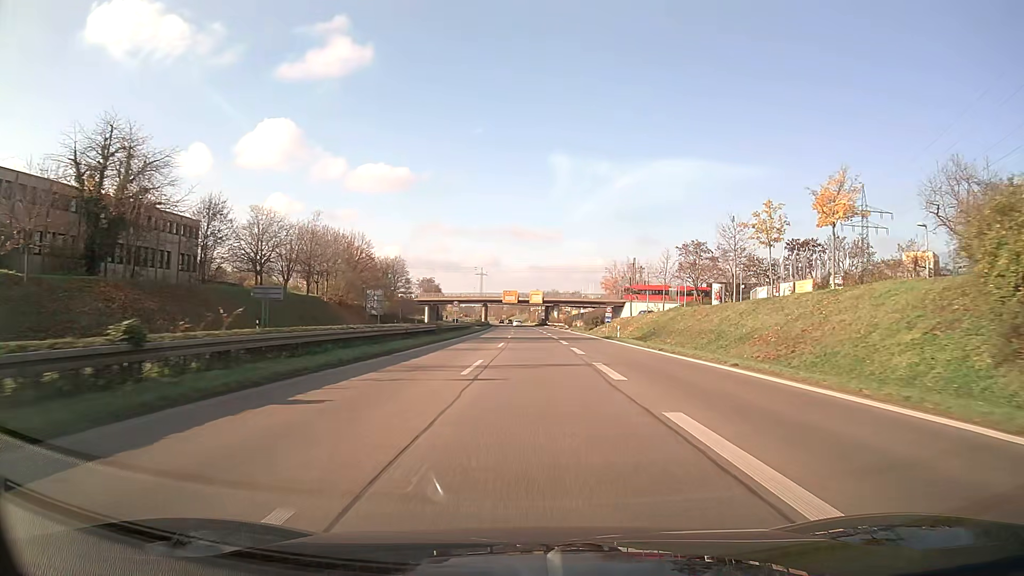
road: trunk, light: Day
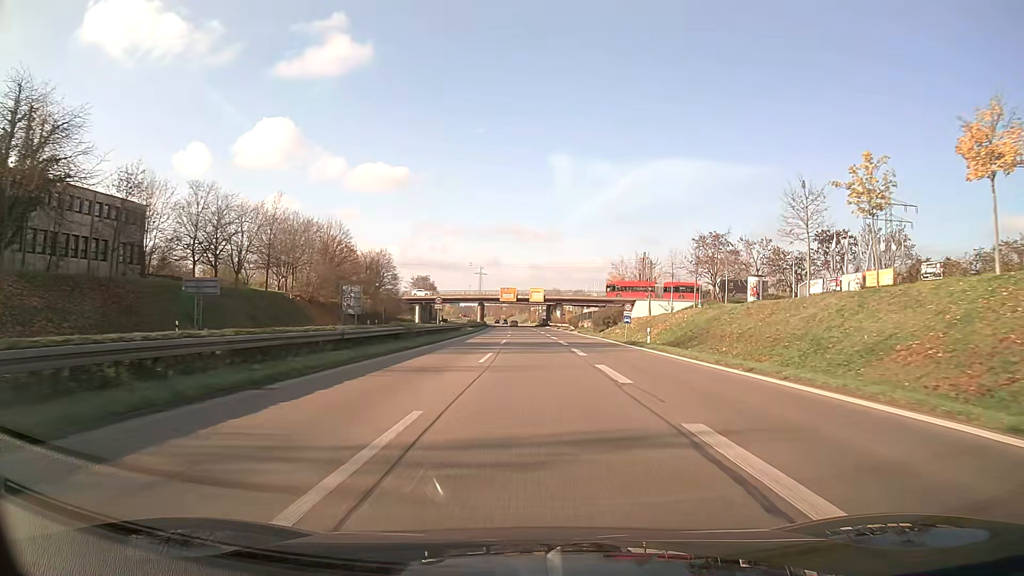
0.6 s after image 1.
(0.0, +12.9) m; 0°
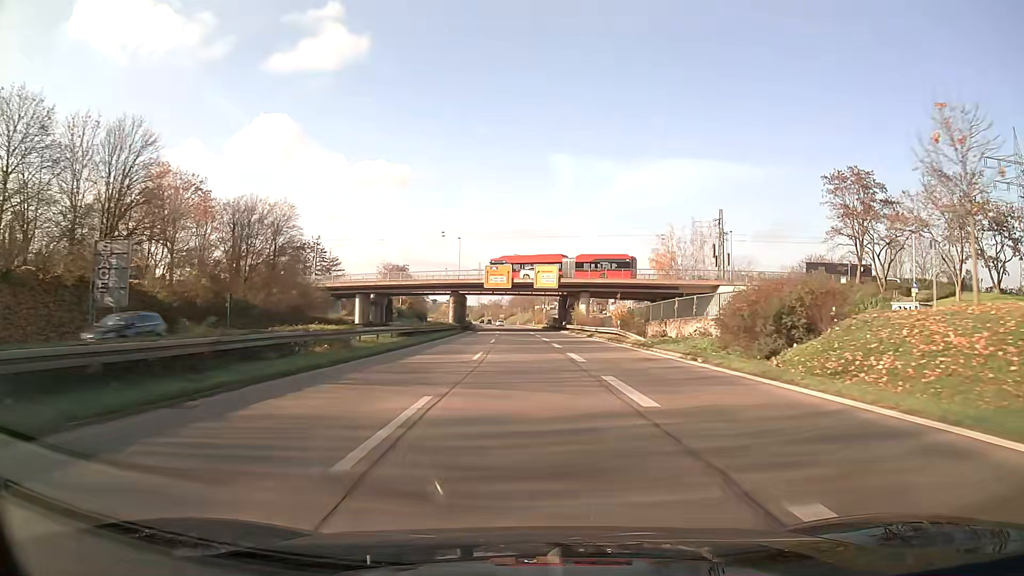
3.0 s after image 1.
(-0.1, +52.4) m; 0°
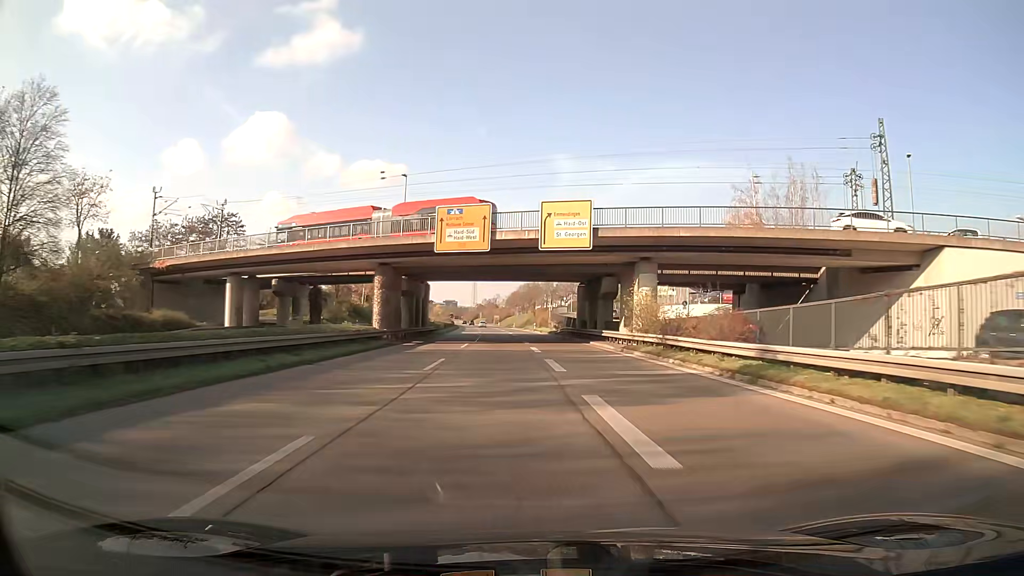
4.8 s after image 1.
(0.0, +40.6) m; 0°
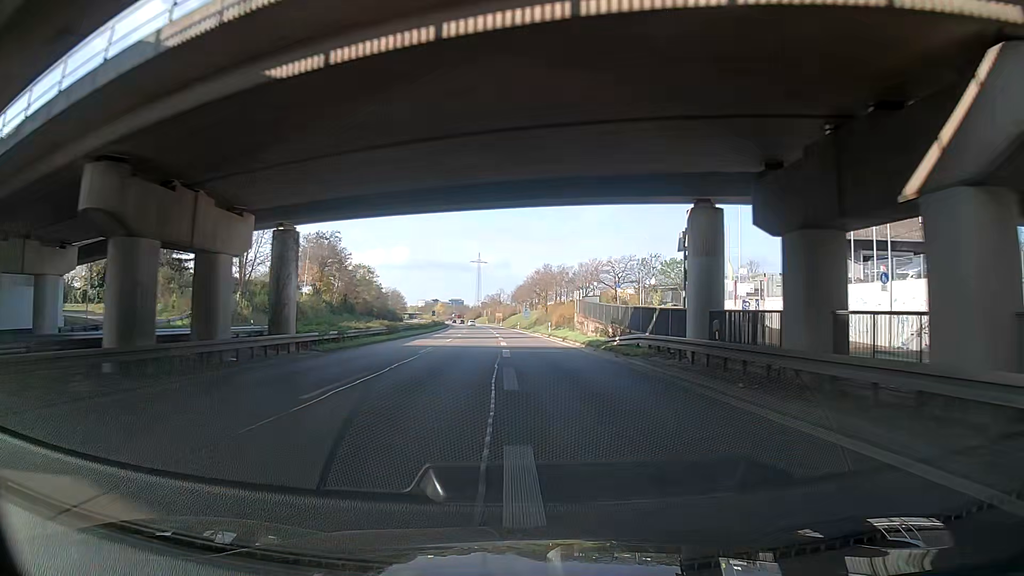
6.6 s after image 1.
(-0.4, +41.4) m; -1°
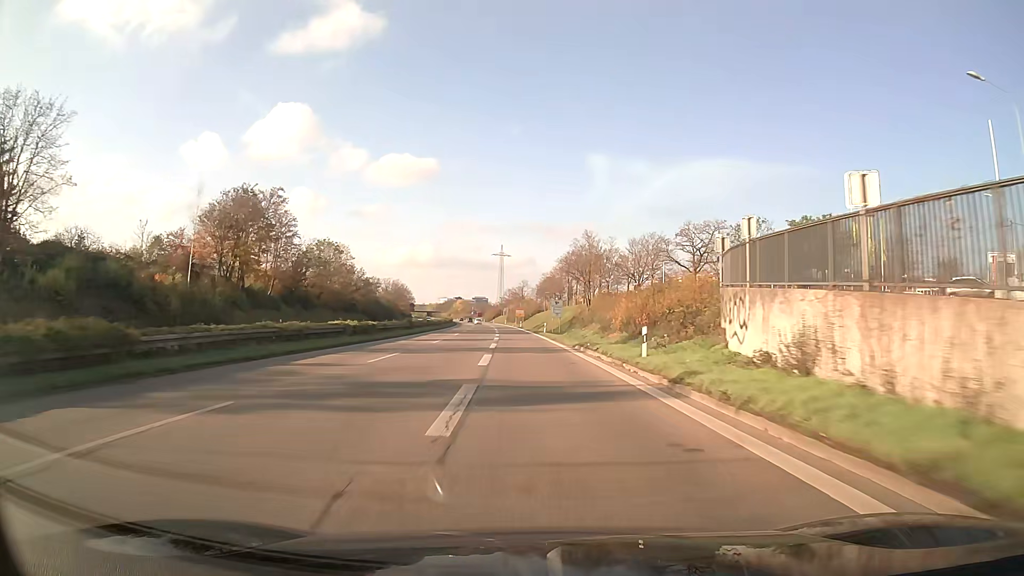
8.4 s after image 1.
(-0.3, +41.6) m; -2°
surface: asphalt
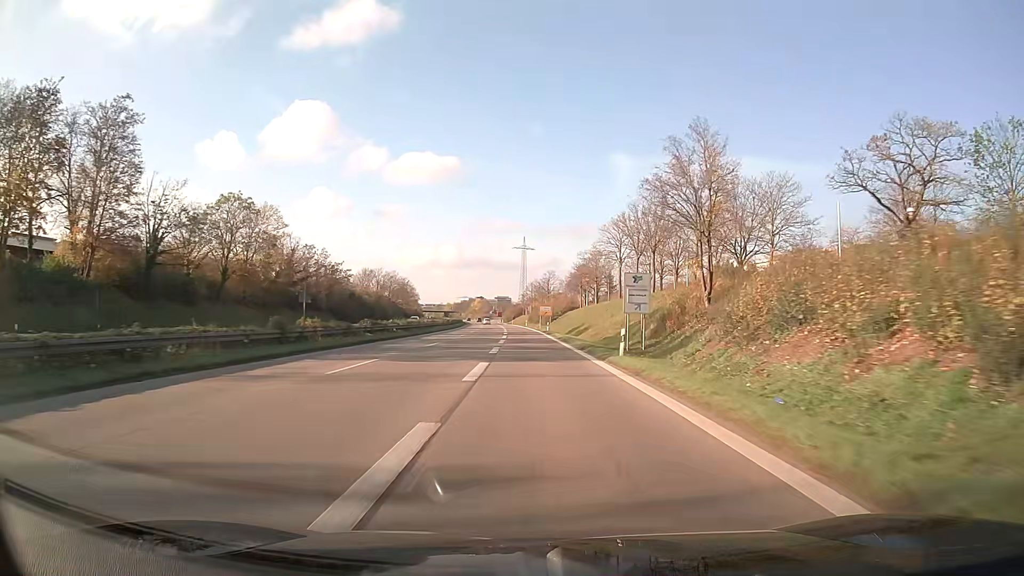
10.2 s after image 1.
(-0.7, +41.6) m; -2°
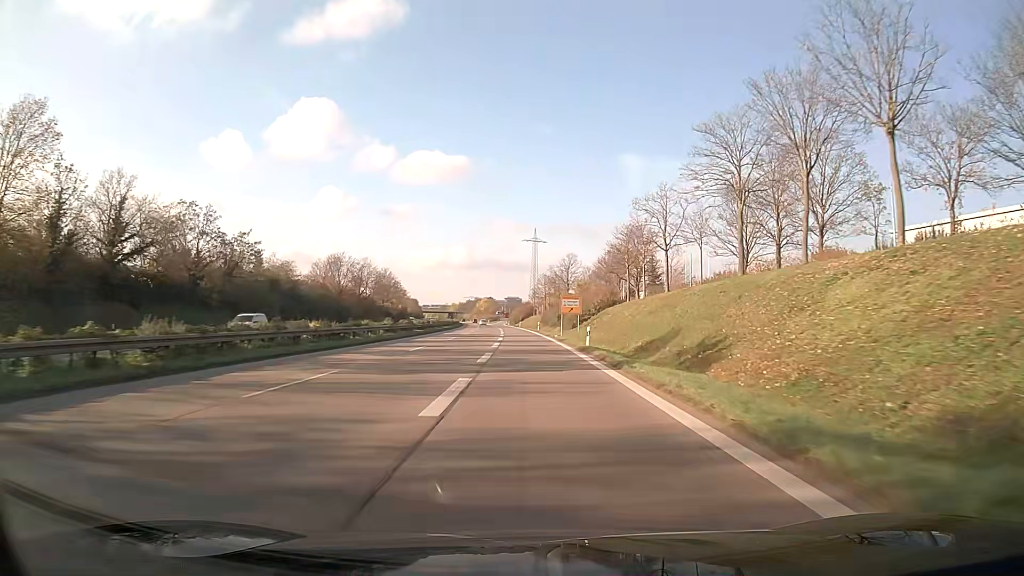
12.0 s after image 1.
(-0.4, +41.5) m; -1°
